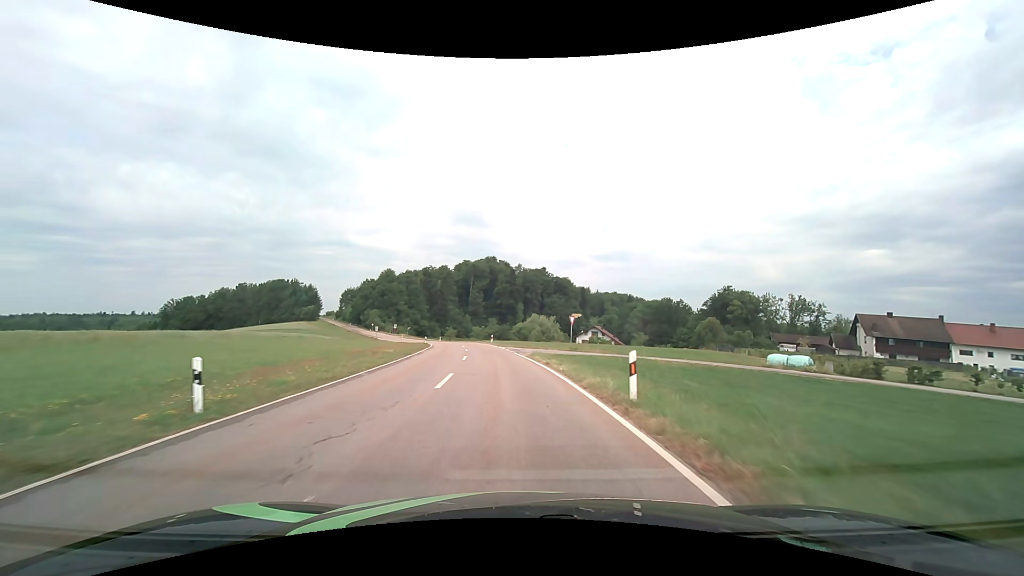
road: tertiary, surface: asphalt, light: Day
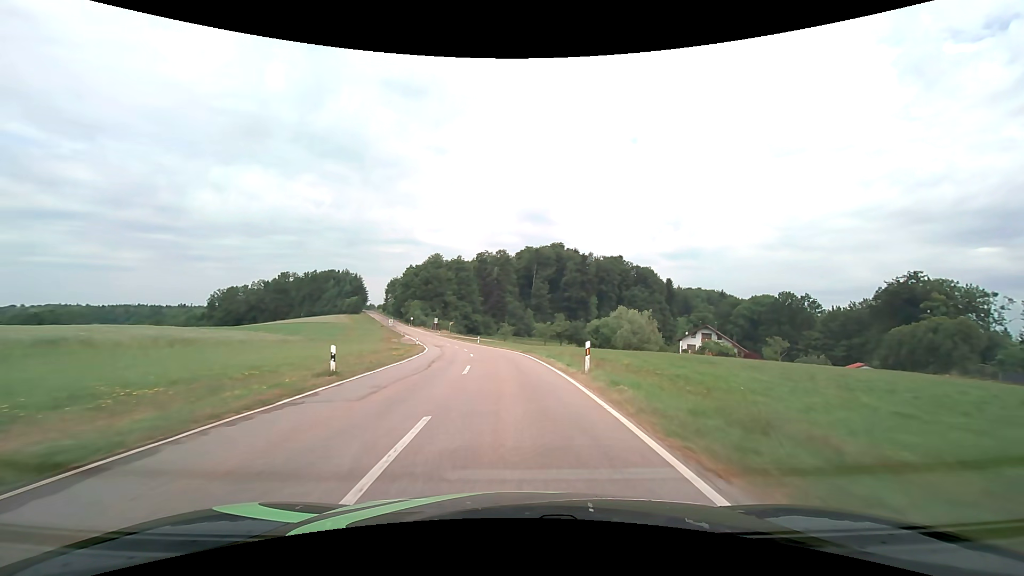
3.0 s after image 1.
(-2.9, +43.4) m; -7°
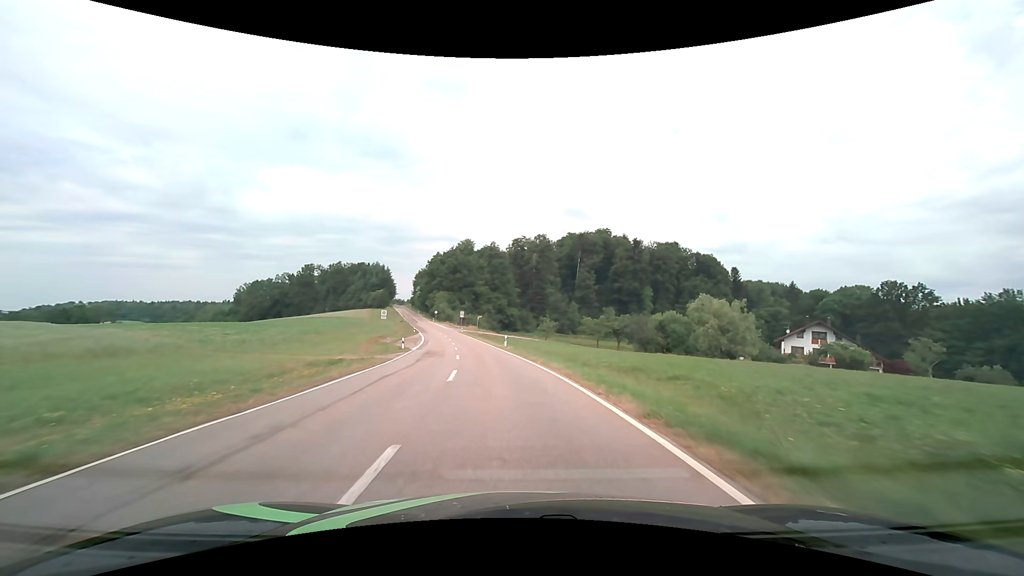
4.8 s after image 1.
(-0.9, +26.3) m; -4°
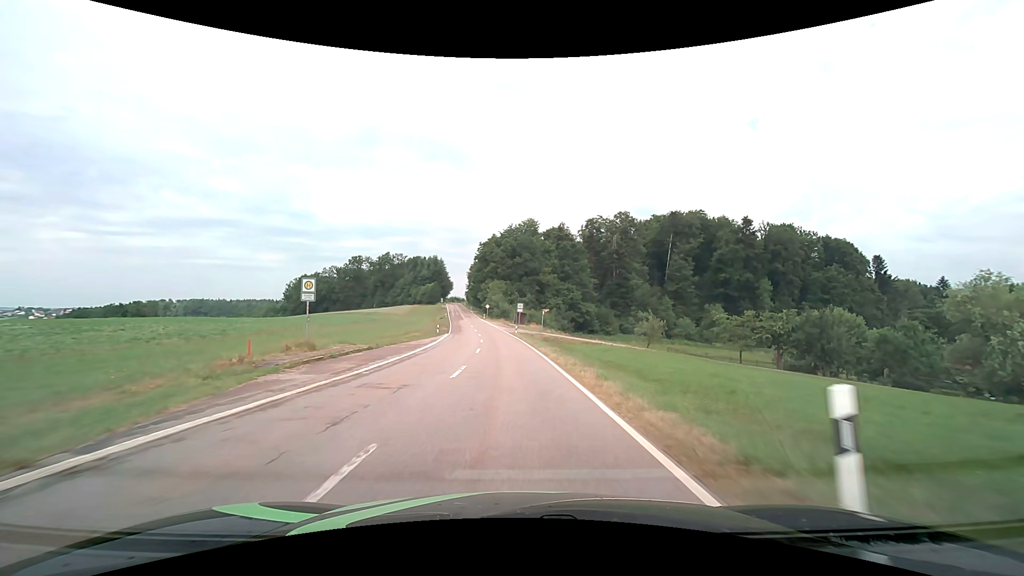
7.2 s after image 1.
(-2.5, +35.9) m; -8°
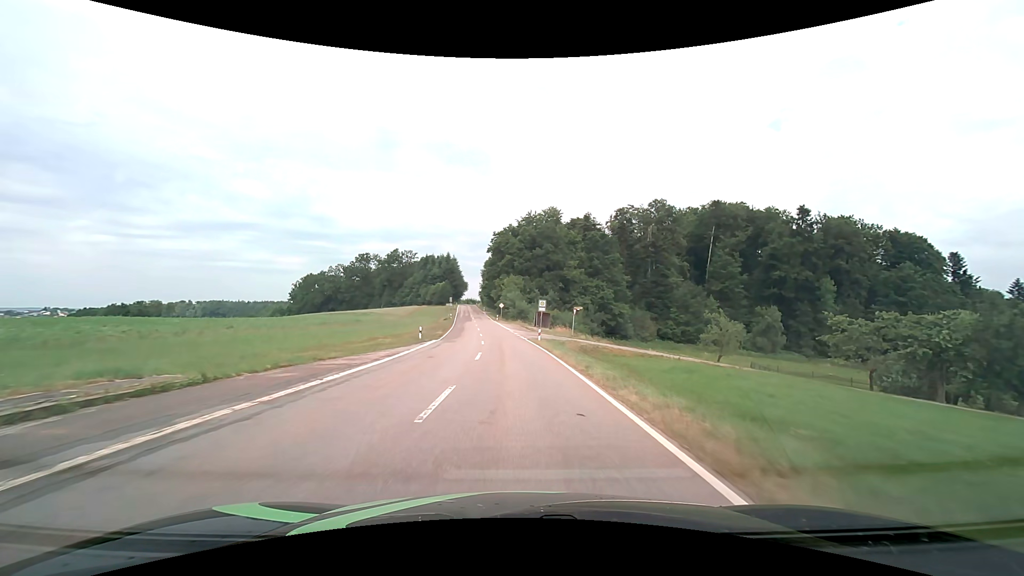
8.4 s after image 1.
(-0.3, +18.3) m; -2°
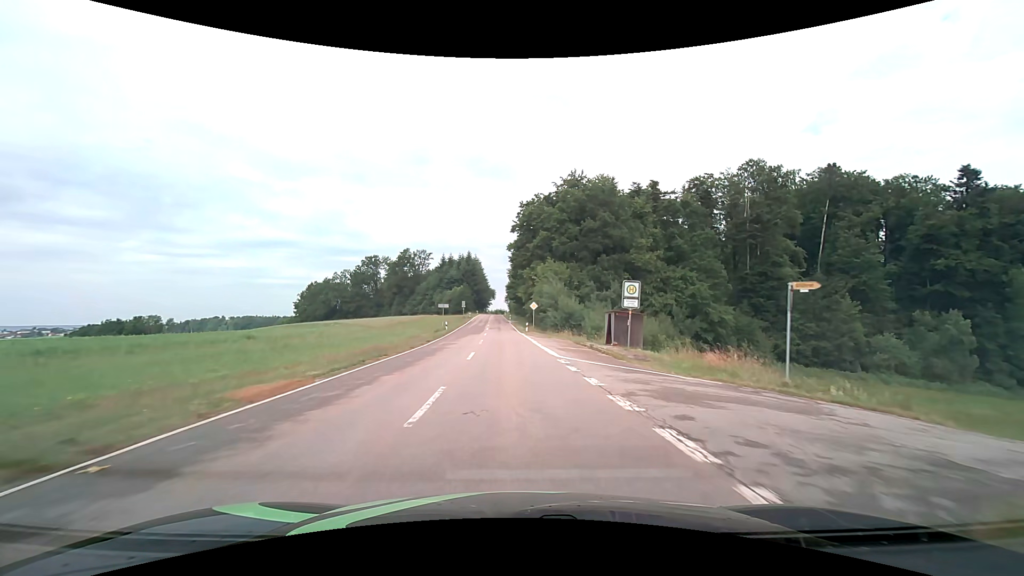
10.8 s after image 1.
(-1.0, +36.1) m; -4°
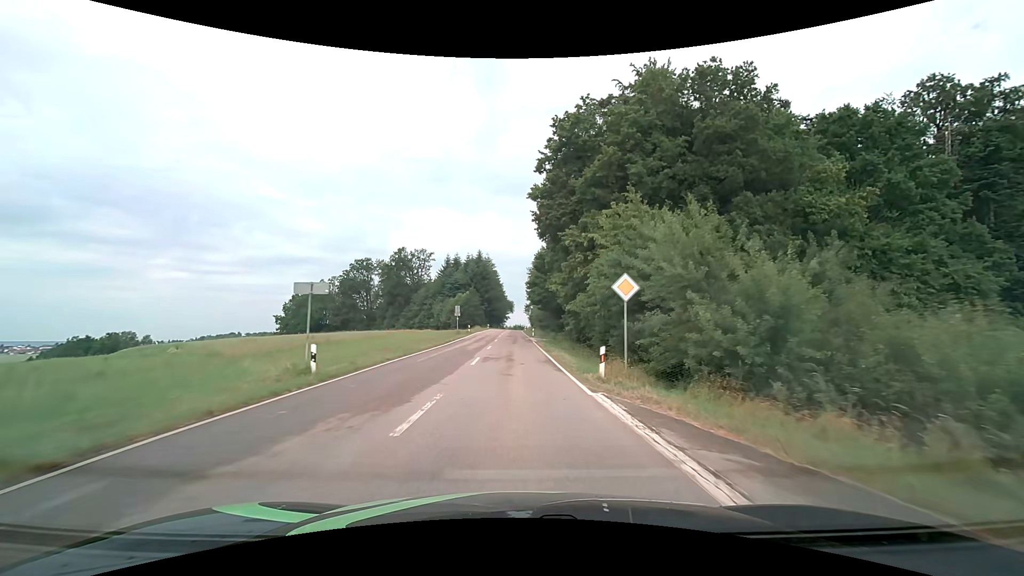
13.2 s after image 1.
(-0.9, +35.3) m; -2°
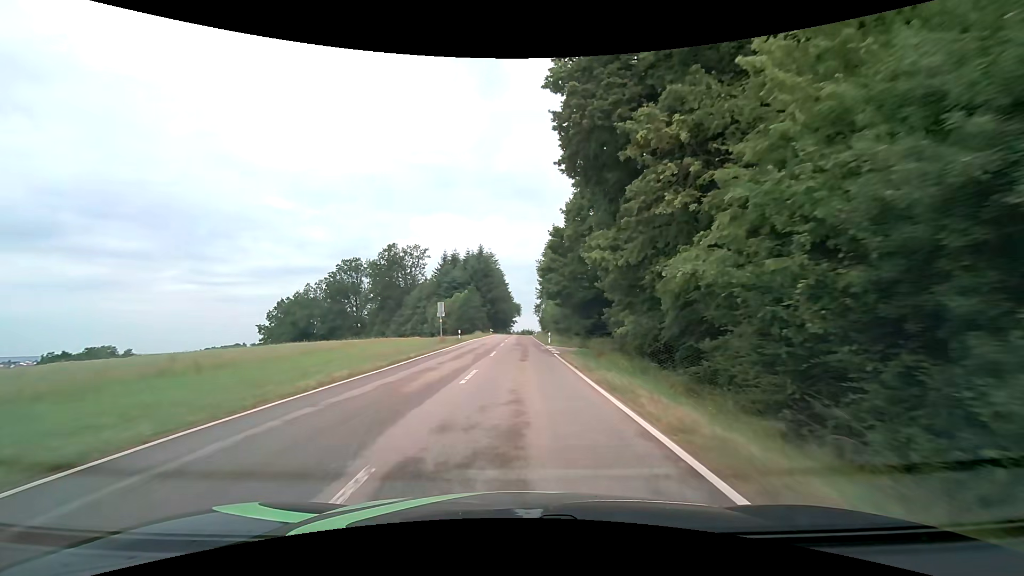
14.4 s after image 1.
(-0.2, +17.1) m; -1°
(0, +10) (0, +20) (0, +30) (0, +40) (0, +50) (0, +60) (+1, +70) (+1, +80) (+1, +90) (+1, +100) m
